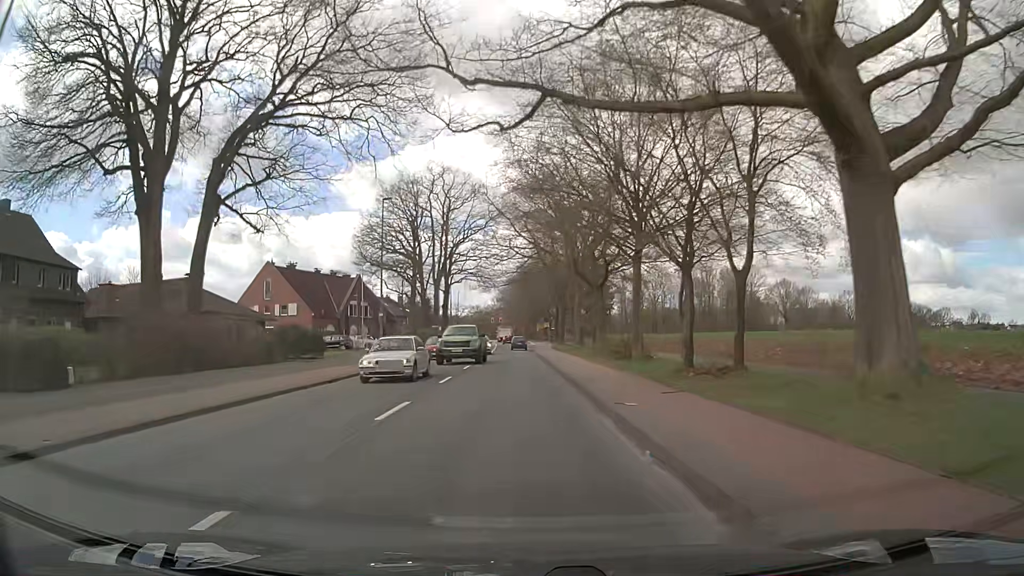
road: secondary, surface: asphalt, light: Day
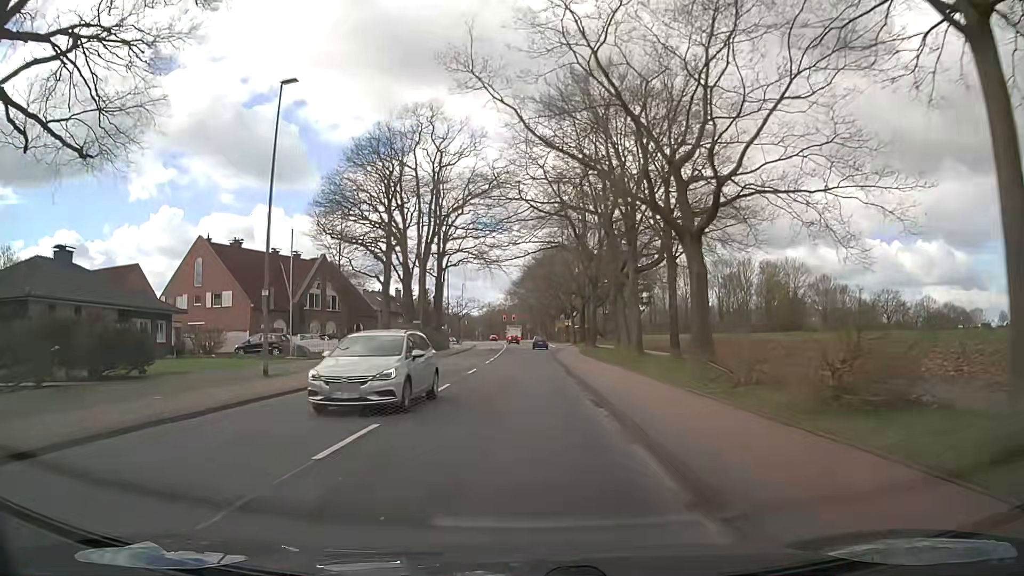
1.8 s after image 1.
(-0.3, +21.7) m; -1°
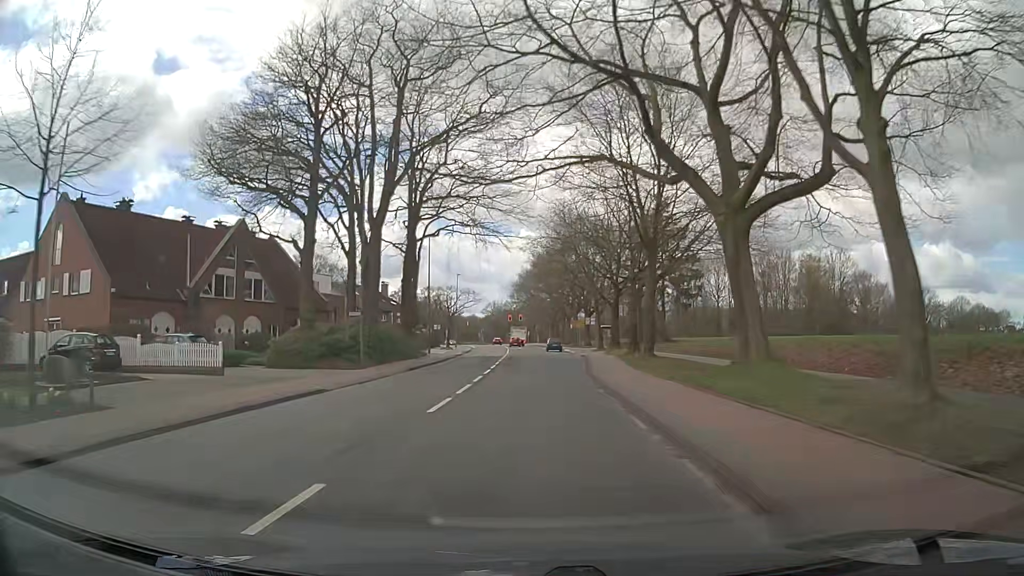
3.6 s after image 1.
(-0.3, +22.4) m; -1°
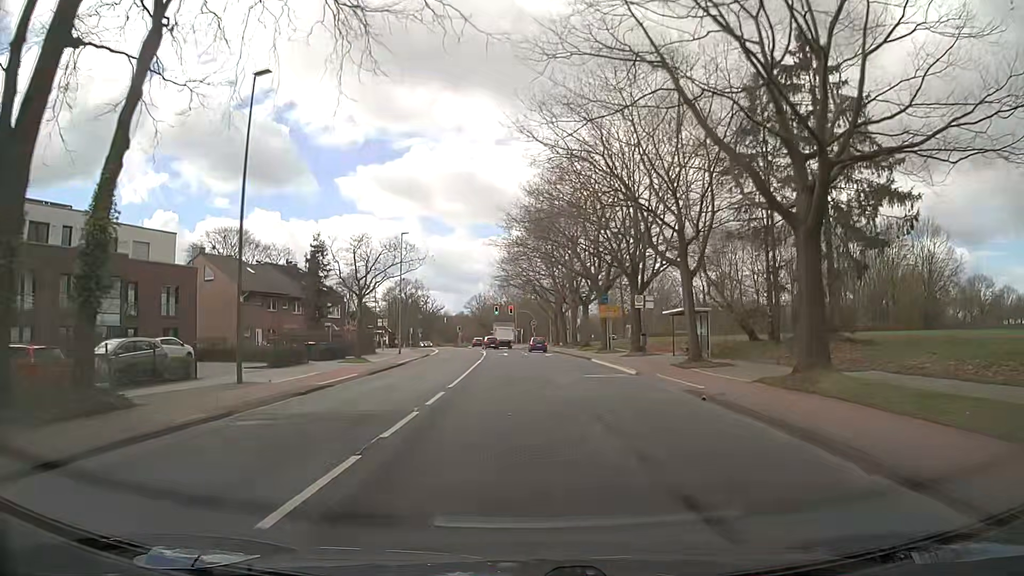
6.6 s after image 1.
(+0.2, +39.2) m; +1°
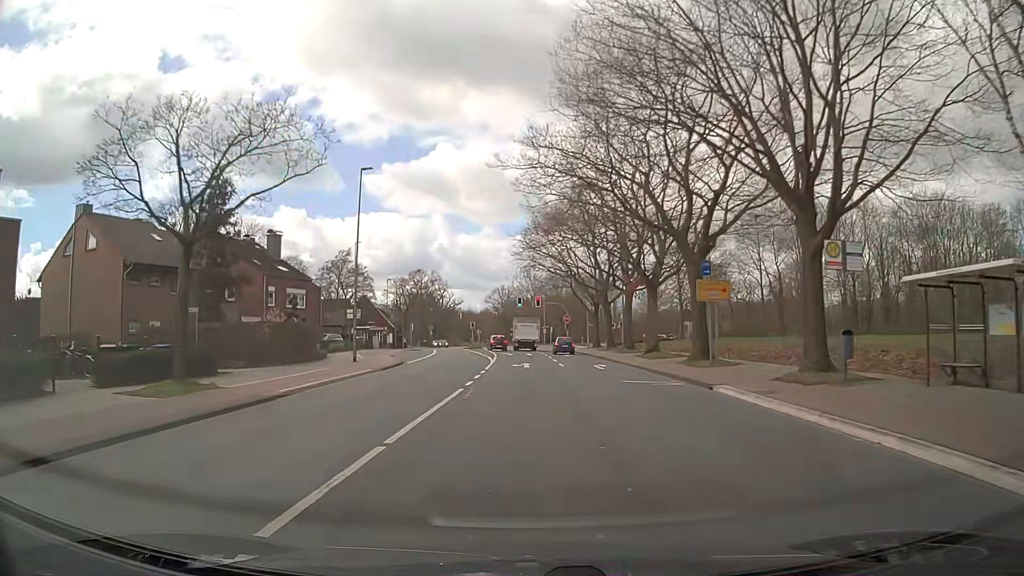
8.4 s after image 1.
(-0.4, +22.7) m; -2°
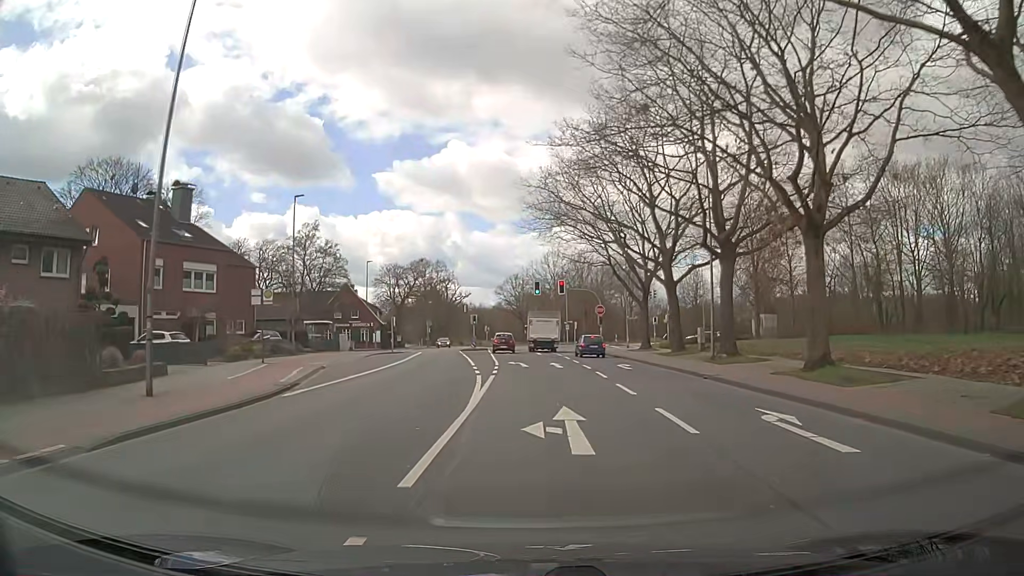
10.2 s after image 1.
(-0.5, +21.8) m; -2°
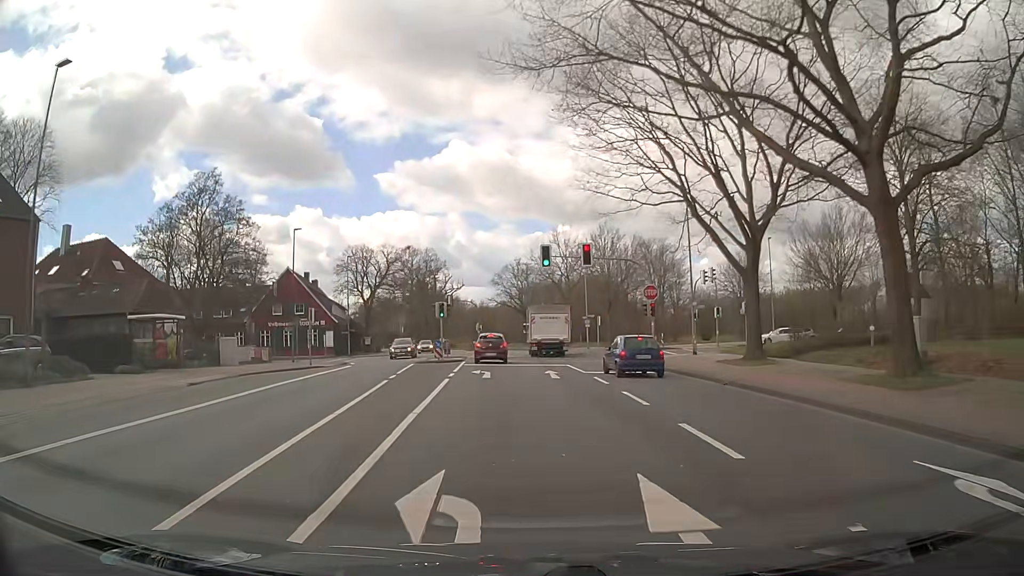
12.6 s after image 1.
(+0.4, +25.8) m; 0°
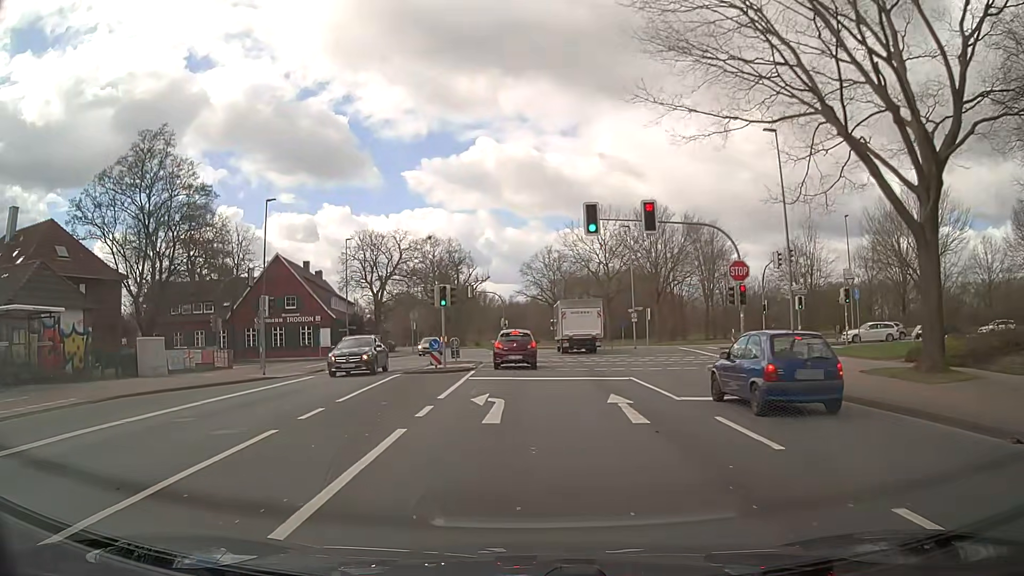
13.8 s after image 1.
(-0.3, +11.5) m; -4°
(0, +10) (0, +20) (0, +30) (-1, +40) (-7, +48) (-16, +51) (-26, +52) (-36, +53) (-46, +55) (-56, +57) m
